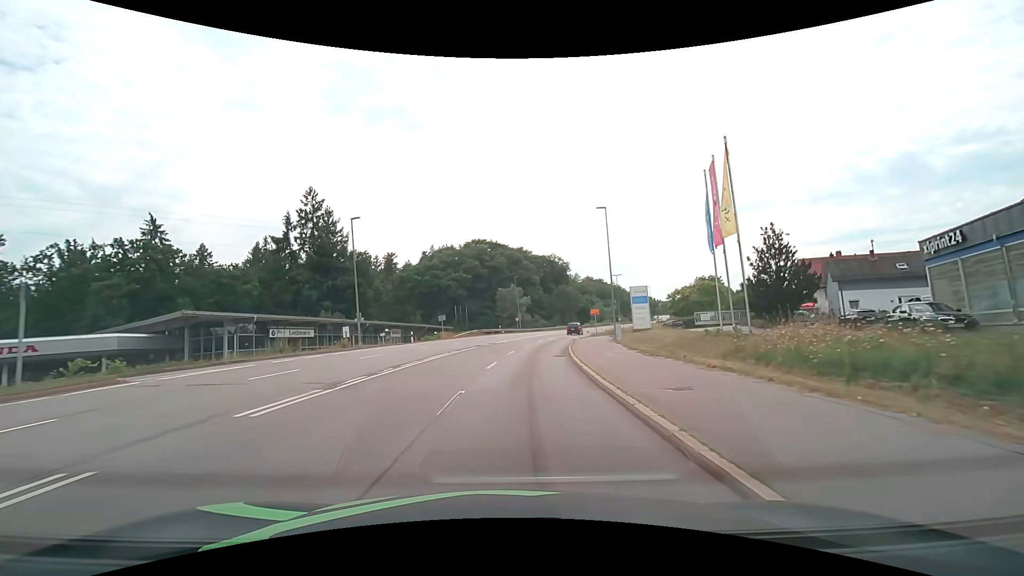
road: secondary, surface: asphalt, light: Day
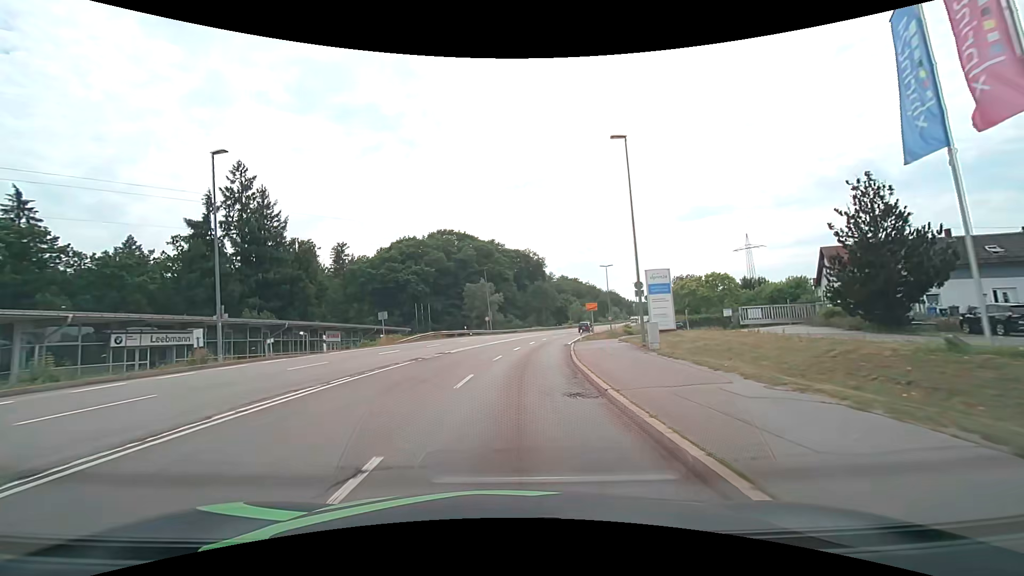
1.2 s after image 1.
(+0.7, +14.8) m; +4°
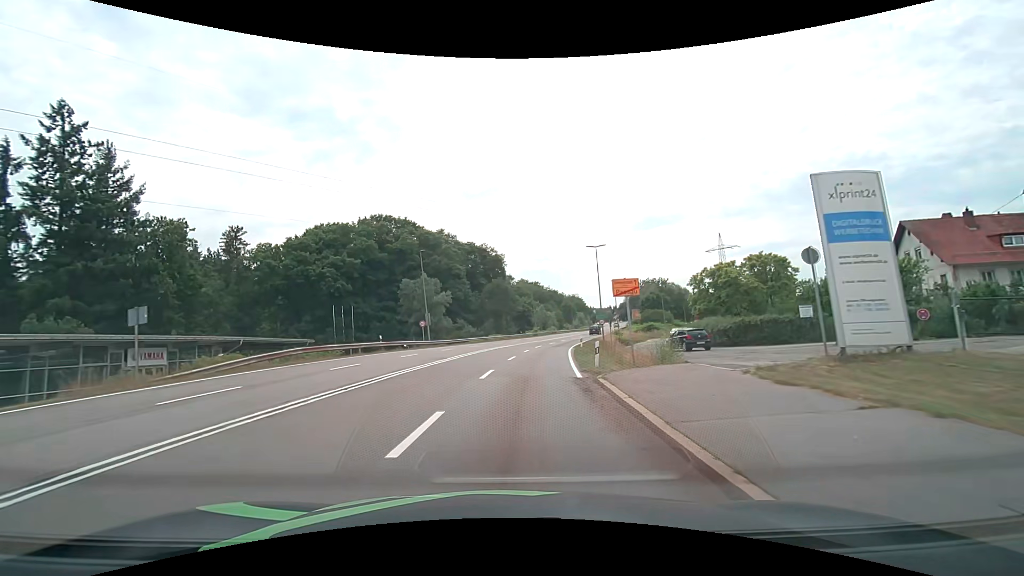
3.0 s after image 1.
(+1.0, +23.0) m; +5°
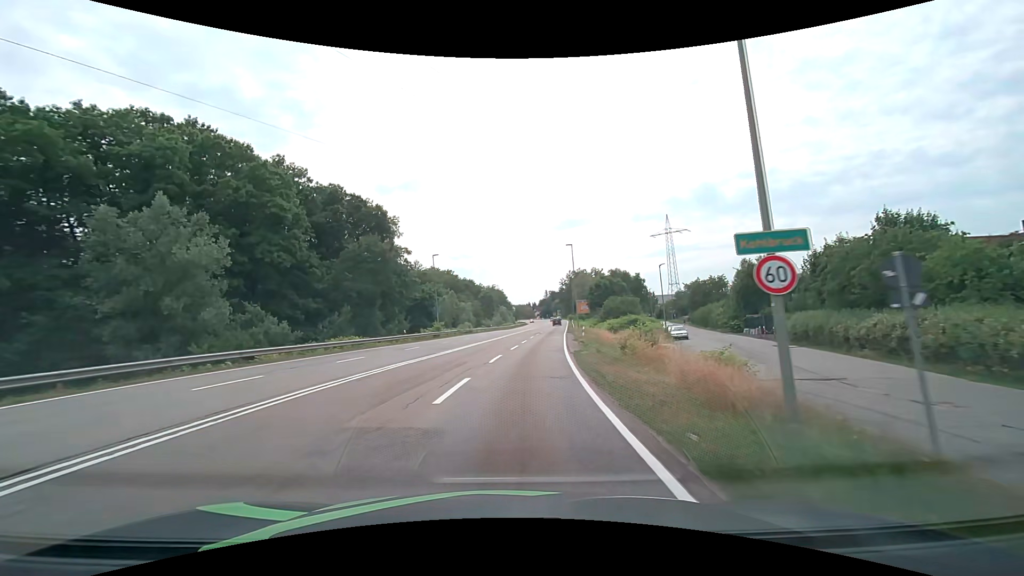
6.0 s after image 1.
(+3.9, +42.0) m; +10°
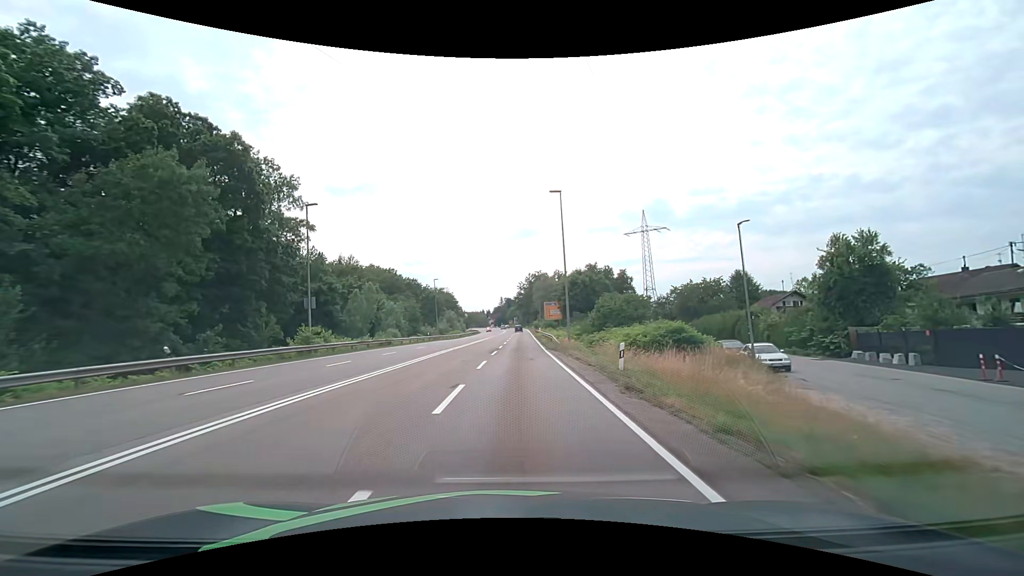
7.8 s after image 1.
(+1.2, +26.5) m; +5°
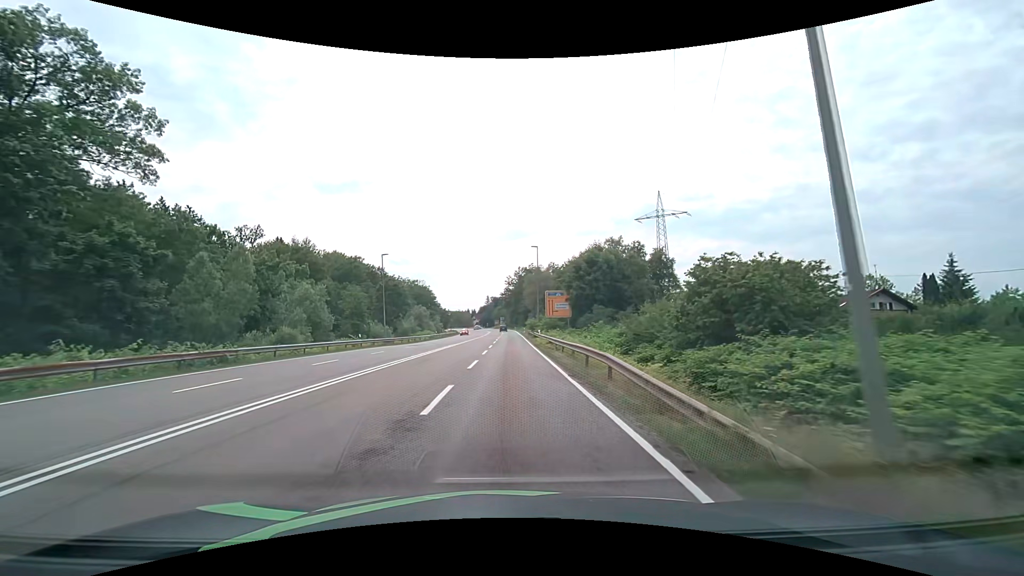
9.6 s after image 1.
(+0.4, +26.9) m; +2°
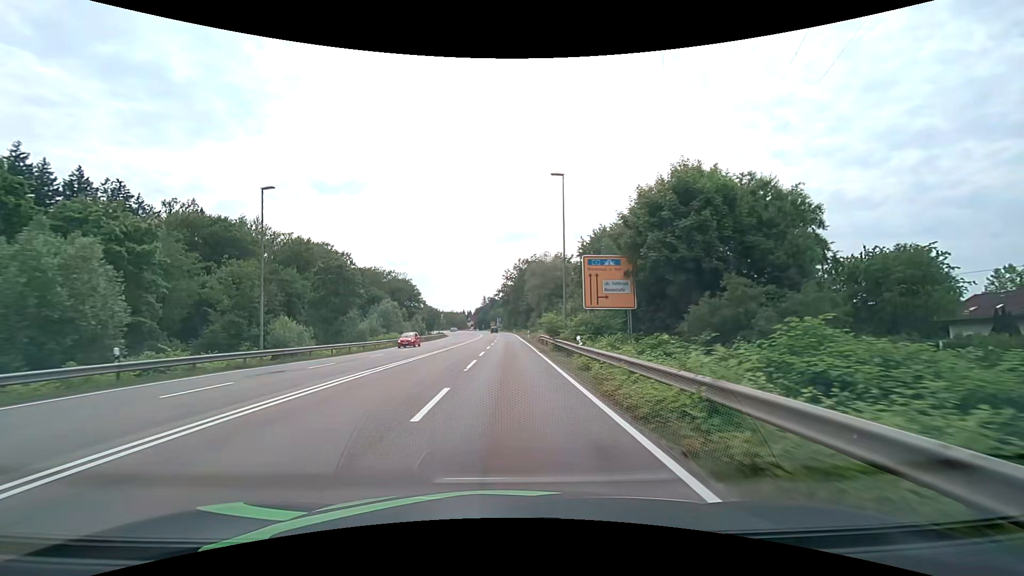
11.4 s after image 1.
(-0.1, +27.1) m; 0°
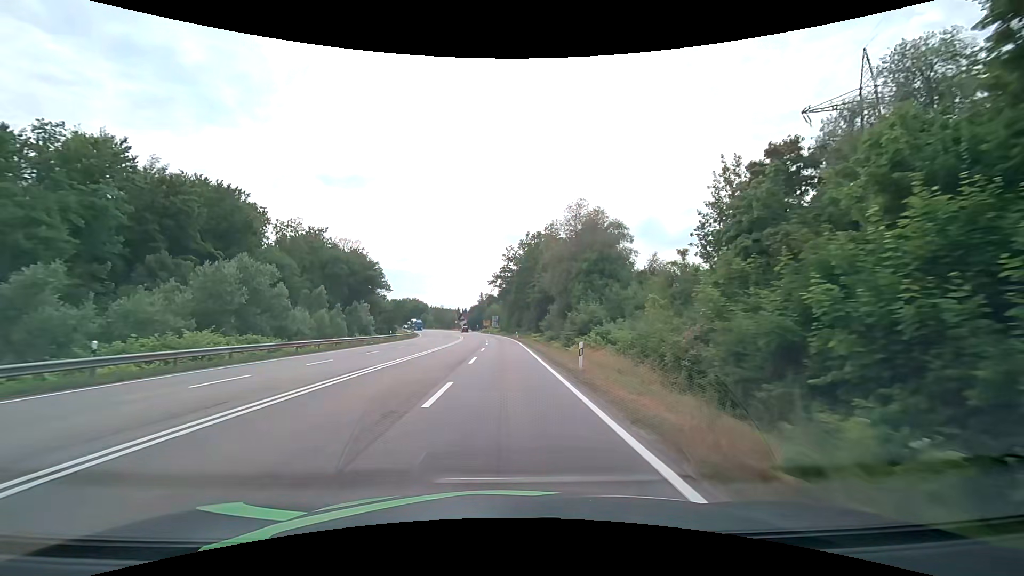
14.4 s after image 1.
(0.0, +45.4) m; 0°
(0, +10) (0, +20) (0, +30) (0, +40) (-1, +50) (-1, +60) (-2, +70) (-3, +80) (-3, +90) (-5, +100) m
